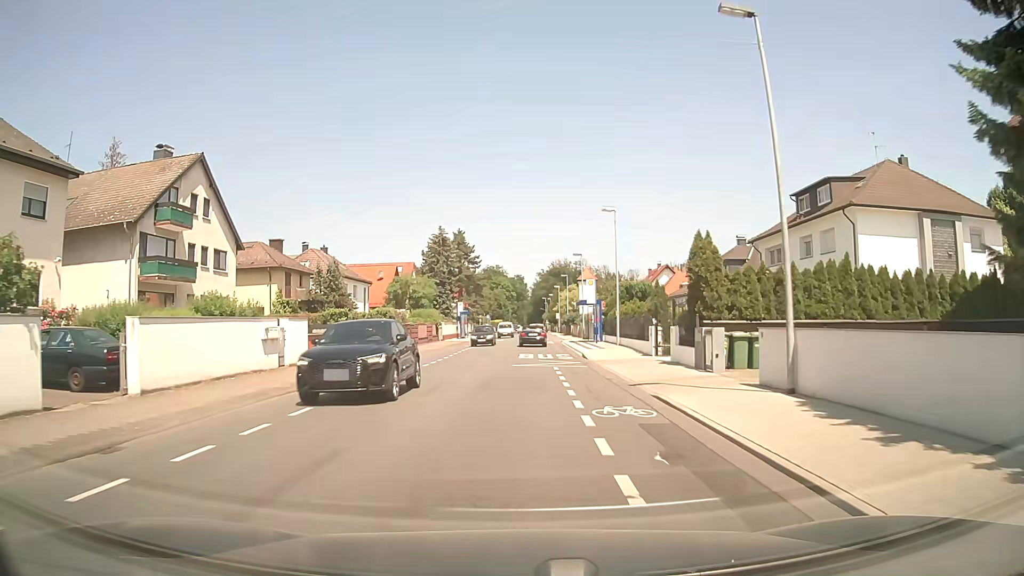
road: secondary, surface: asphalt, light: Day
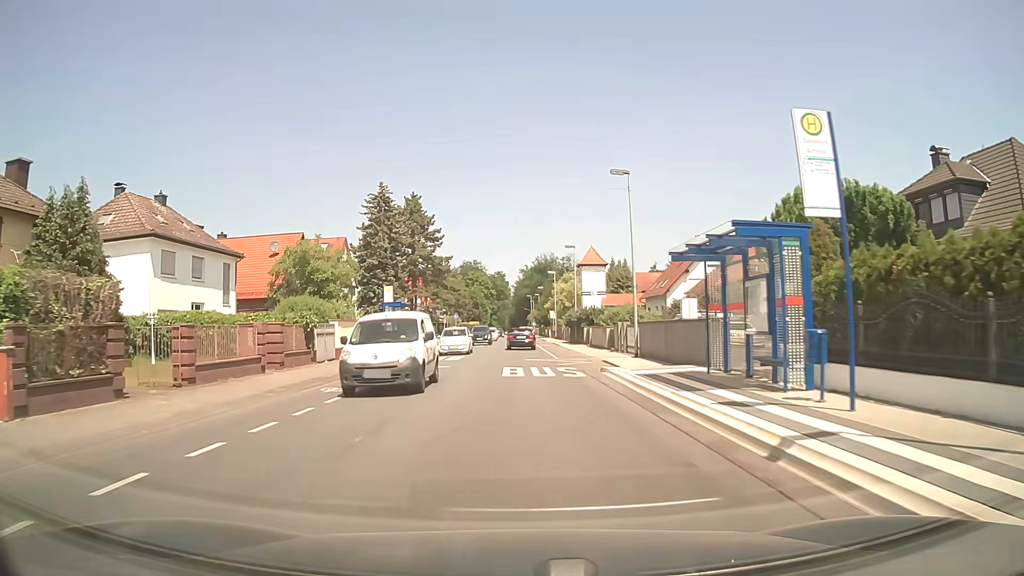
(+0.4, +33.8) m; +2°
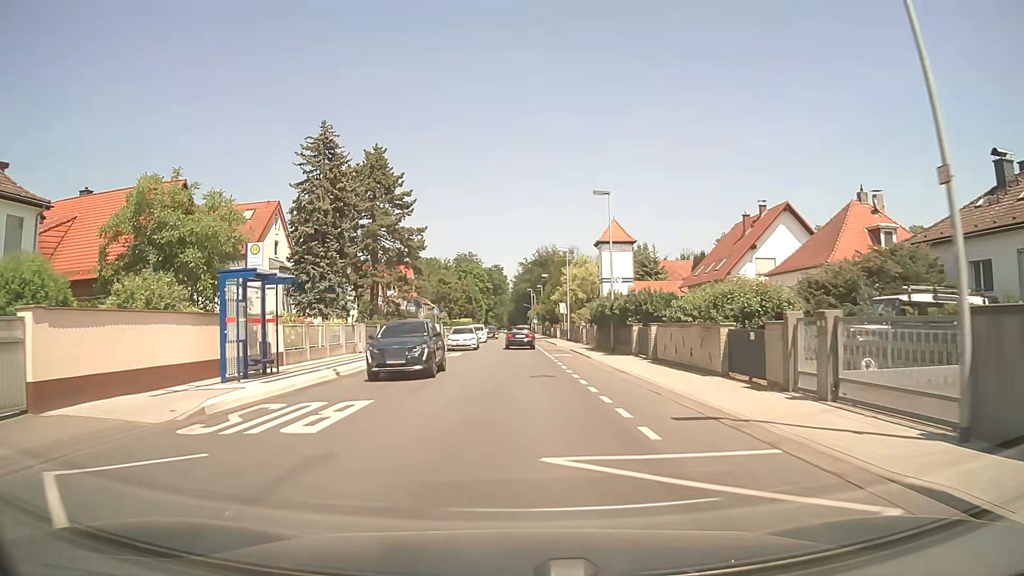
(0.0, +21.3) m; 0°
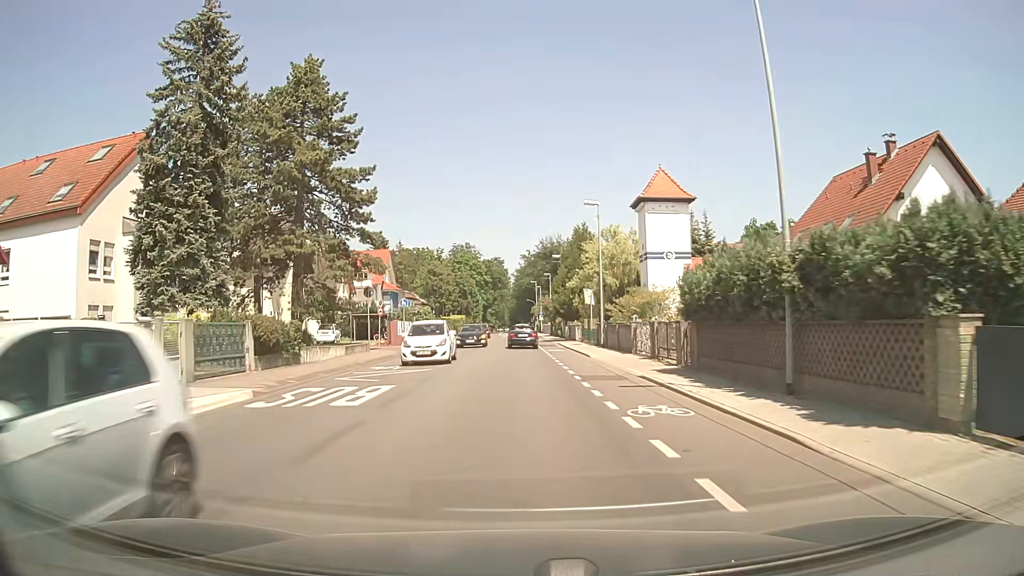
(0.0, +21.2) m; +1°
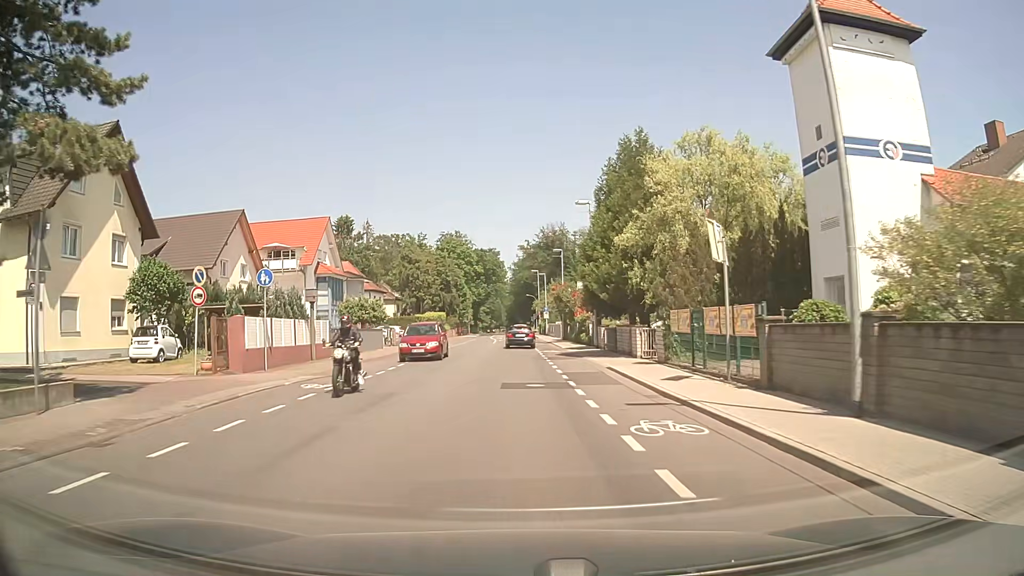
(-0.2, +27.5) m; 0°
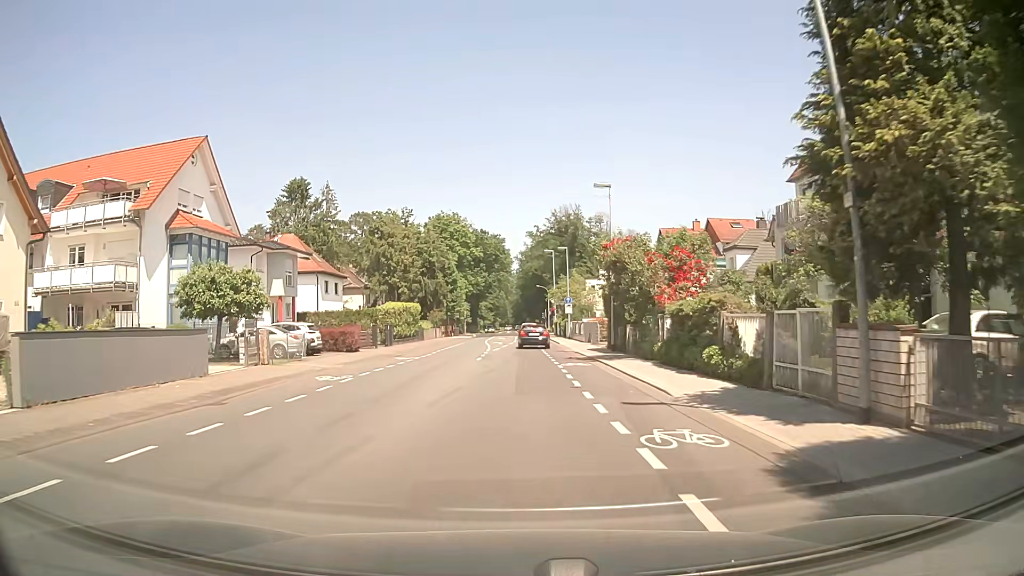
(-0.3, +27.1) m; -1°
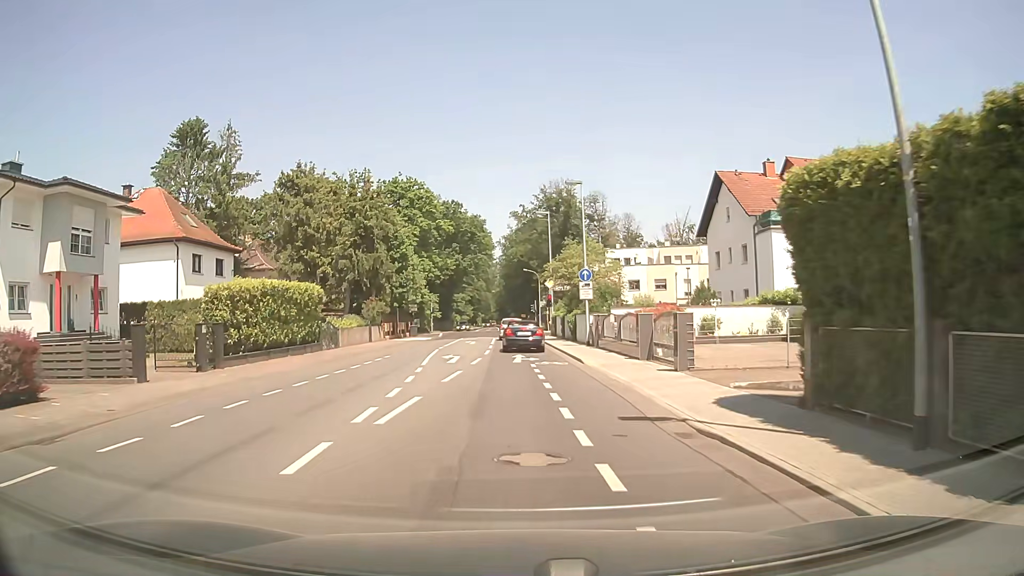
(+0.2, +25.3) m; +1°
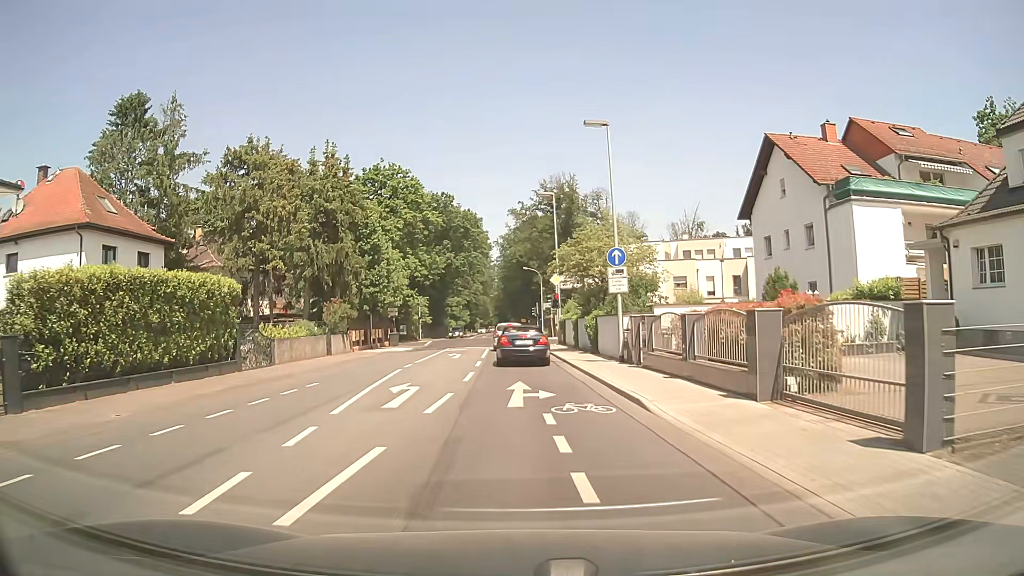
(0.0, +10.0) m; 0°
(0, +10) (0, +20) (0, +30) (0, +40) (-1, +50) (-1, +60) (-1, +70) (-1, +80) (-1, +90) (-1, +100) m
